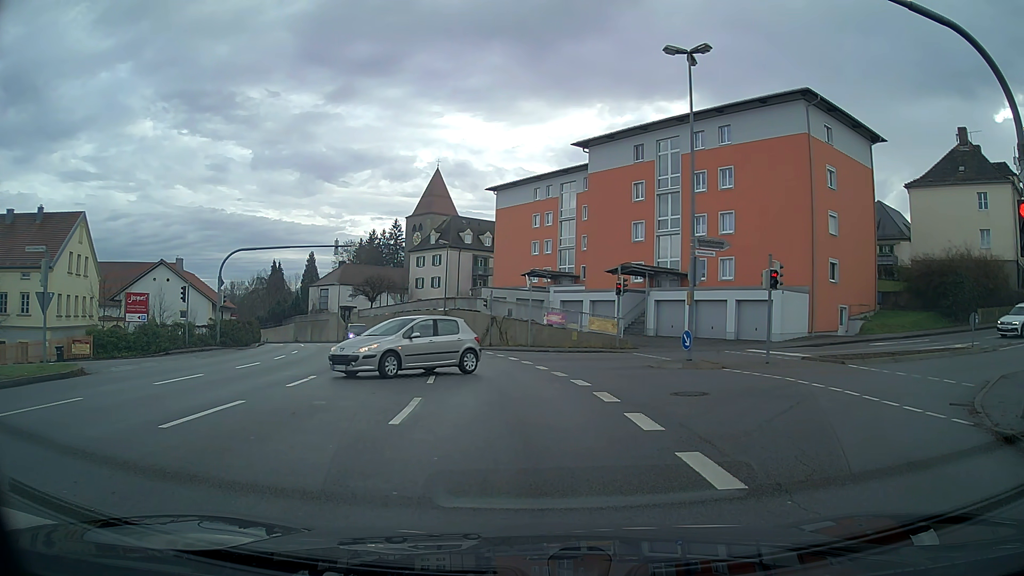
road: tertiary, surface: asphalt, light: Day
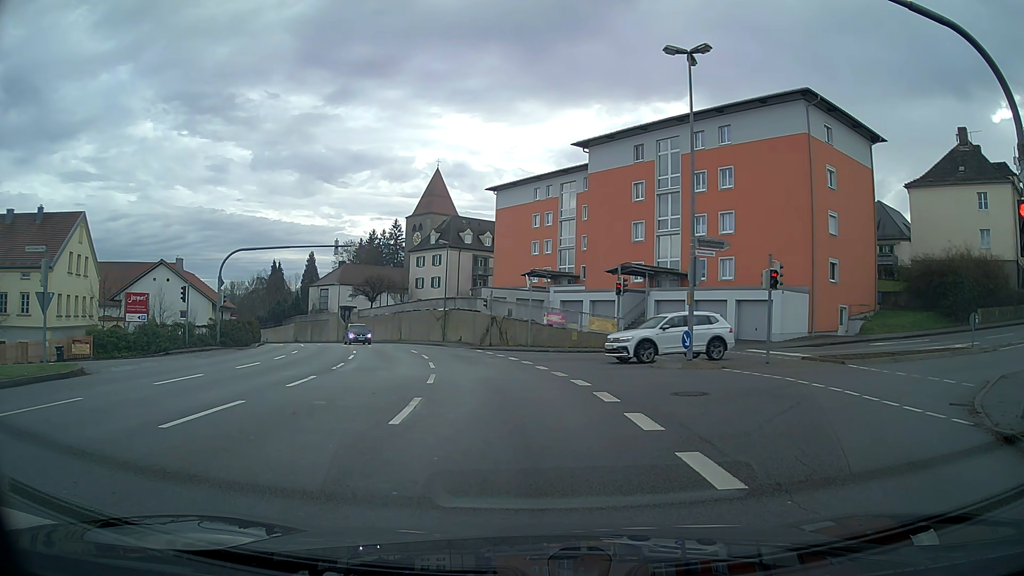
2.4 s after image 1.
(0.0, 0.0) m; 0°
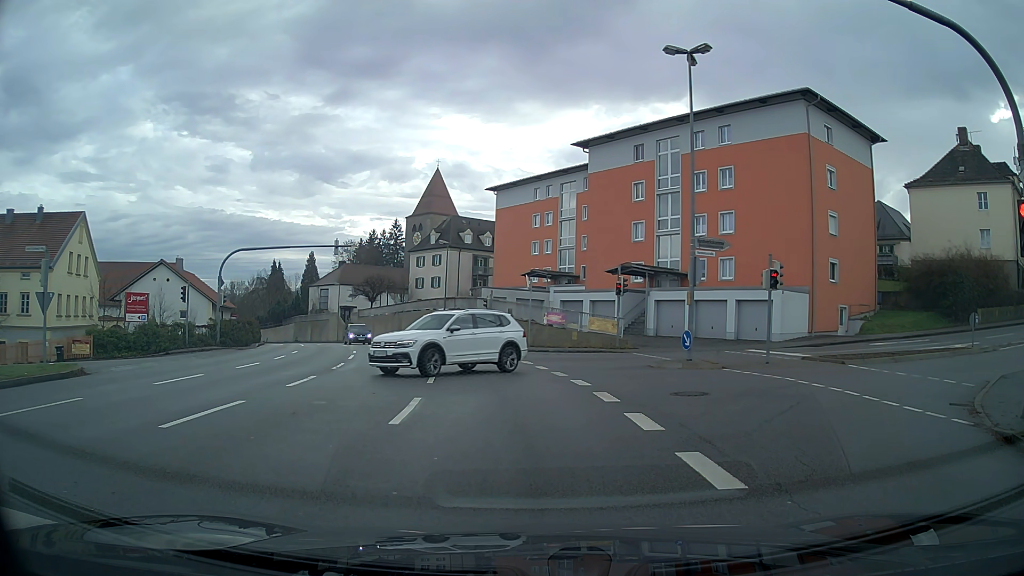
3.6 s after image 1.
(0.0, 0.0) m; 0°
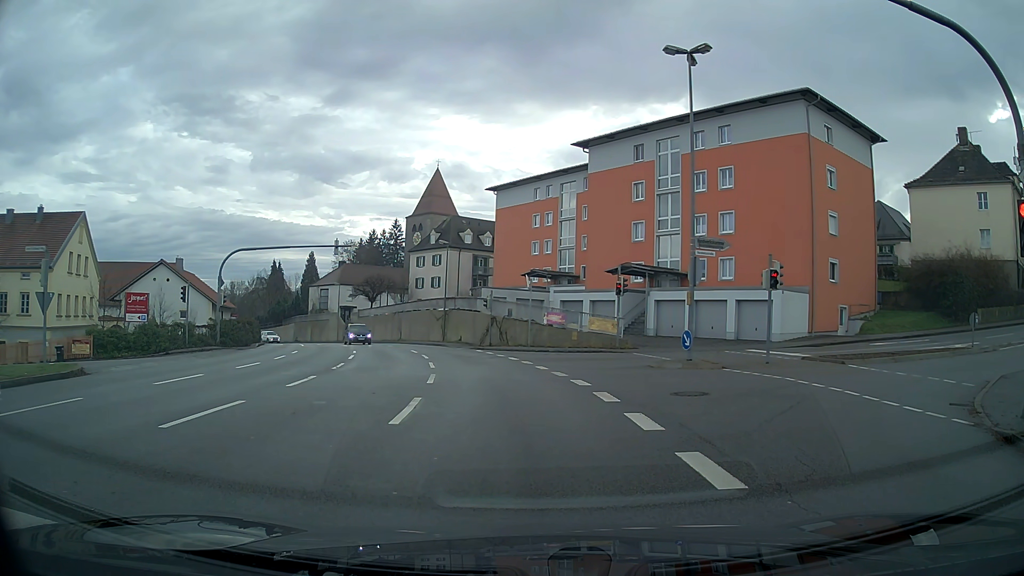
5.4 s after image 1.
(0.0, 0.0) m; 0°
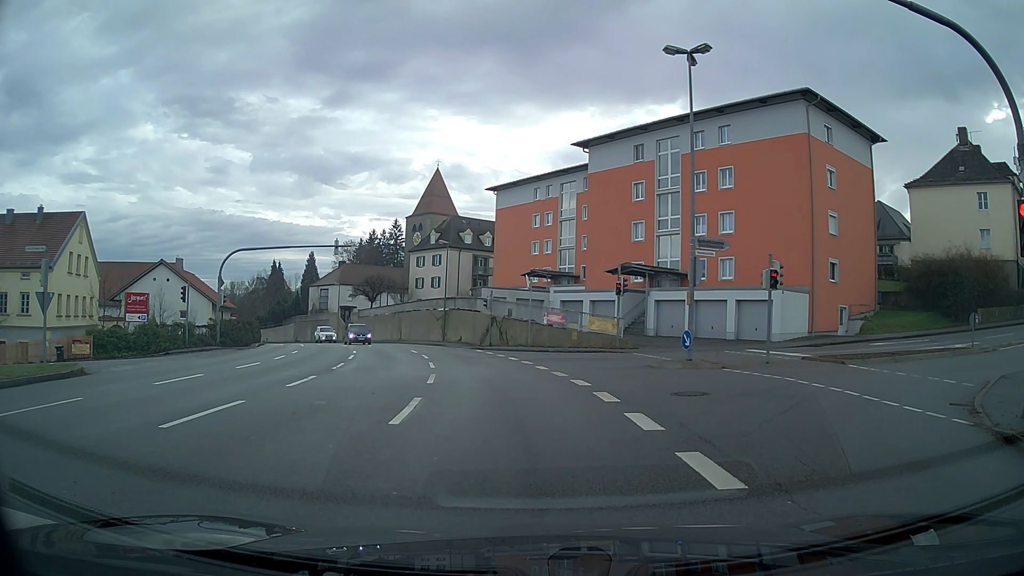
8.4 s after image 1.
(0.0, 0.0) m; 0°
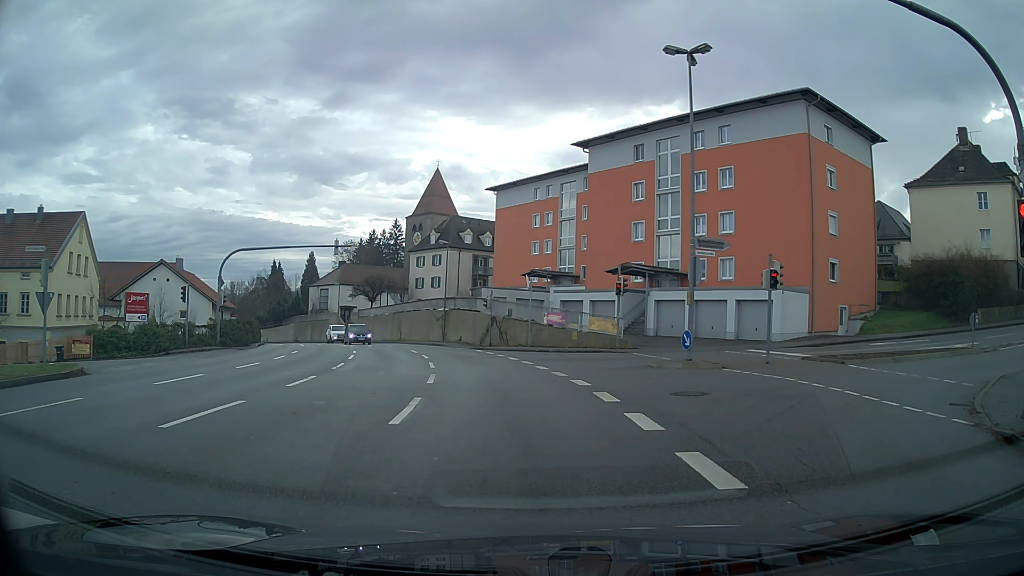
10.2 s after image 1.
(0.0, 0.0) m; 0°
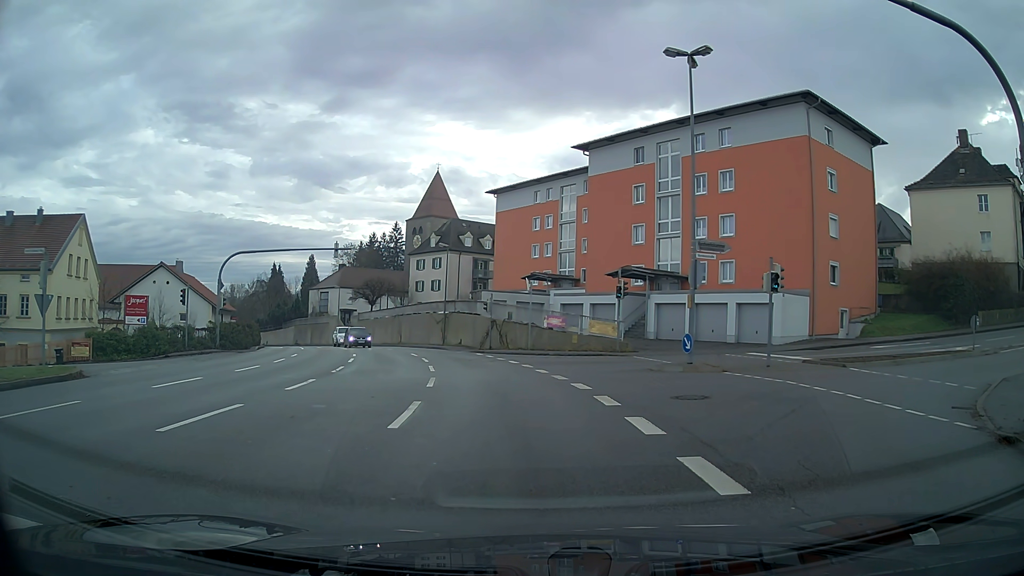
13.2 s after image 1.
(0.0, +0.1) m; 0°
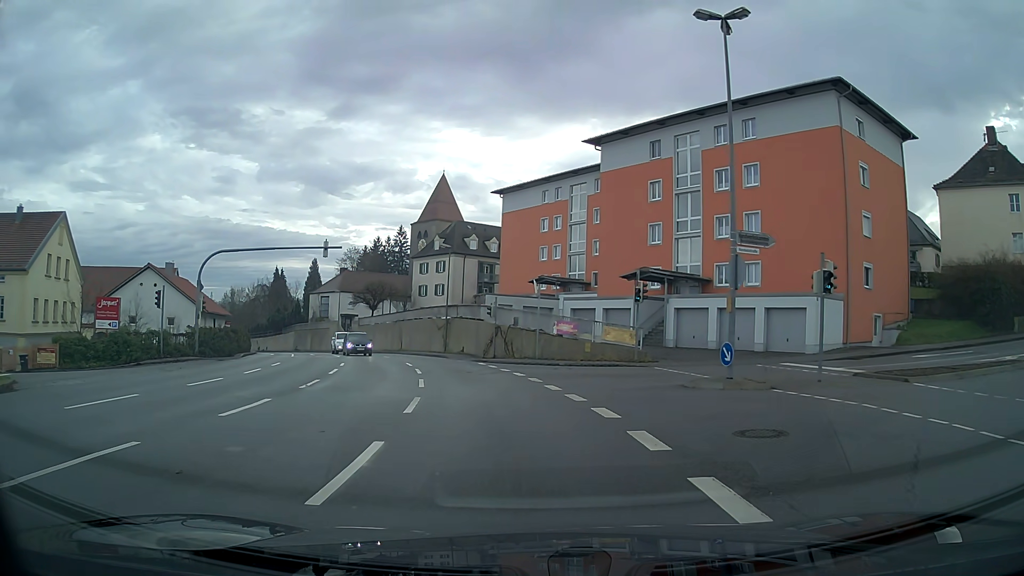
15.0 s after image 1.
(0.0, +3.7) m; 0°
(0, +10) (-2, +20) (-4, +30) (-7, +39) (-10, +49) (-14, +58) (-18, +67) (-24, +75) (-29, +84) (-36, +91) m
